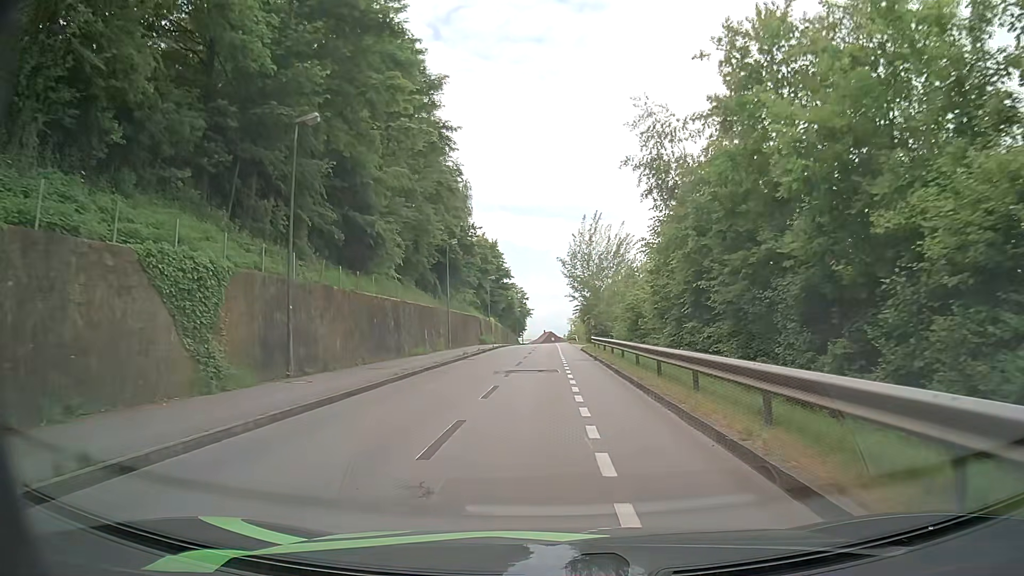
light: Day
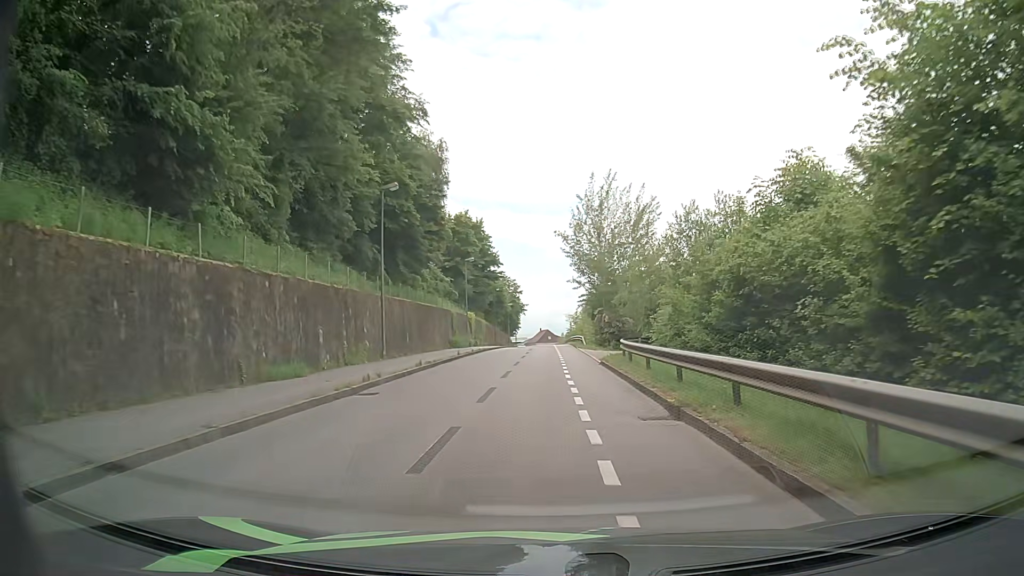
(+0.2, +18.8) m; 0°
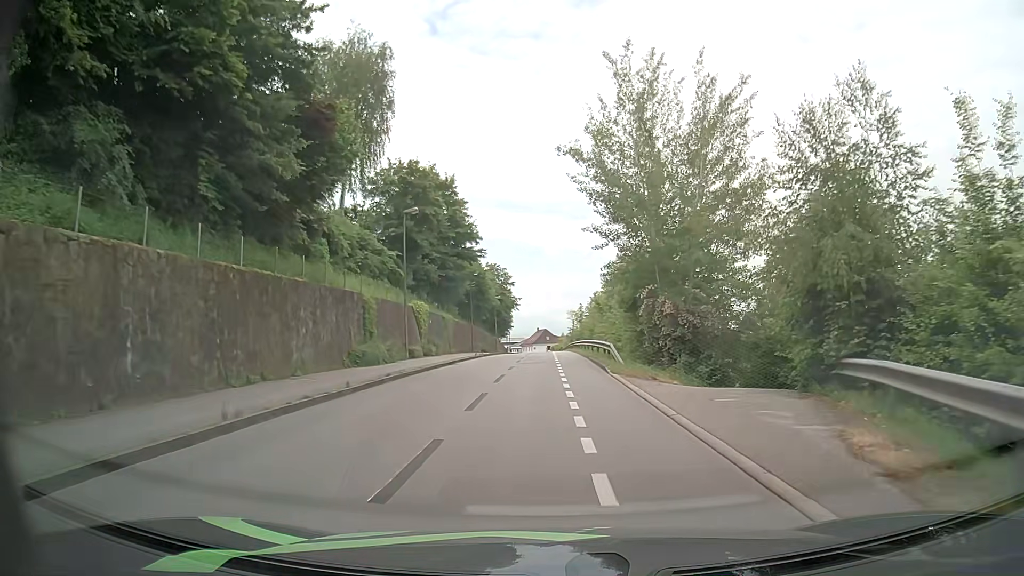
(+0.5, +25.1) m; +1°
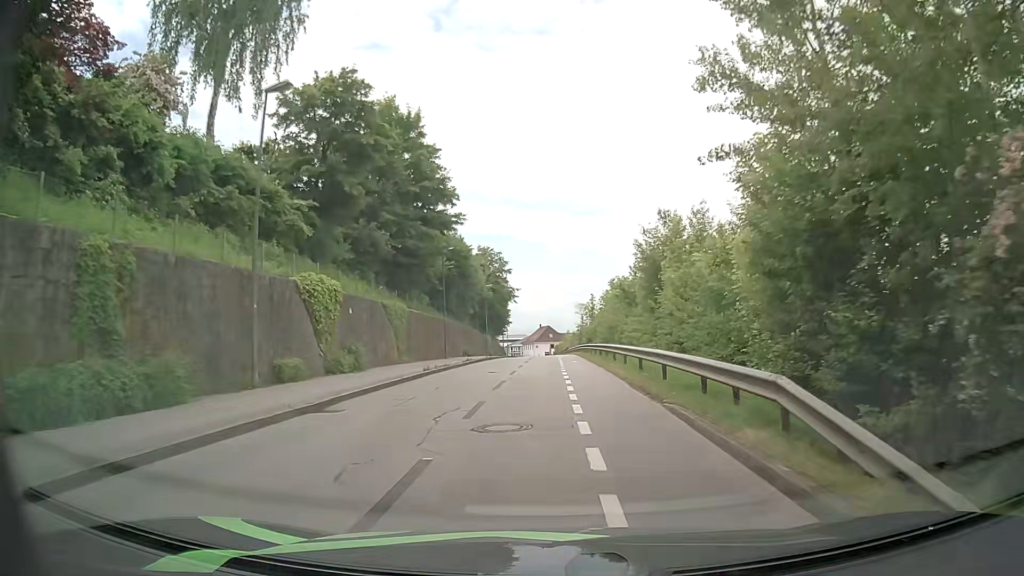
(-0.2, +19.0) m; -1°
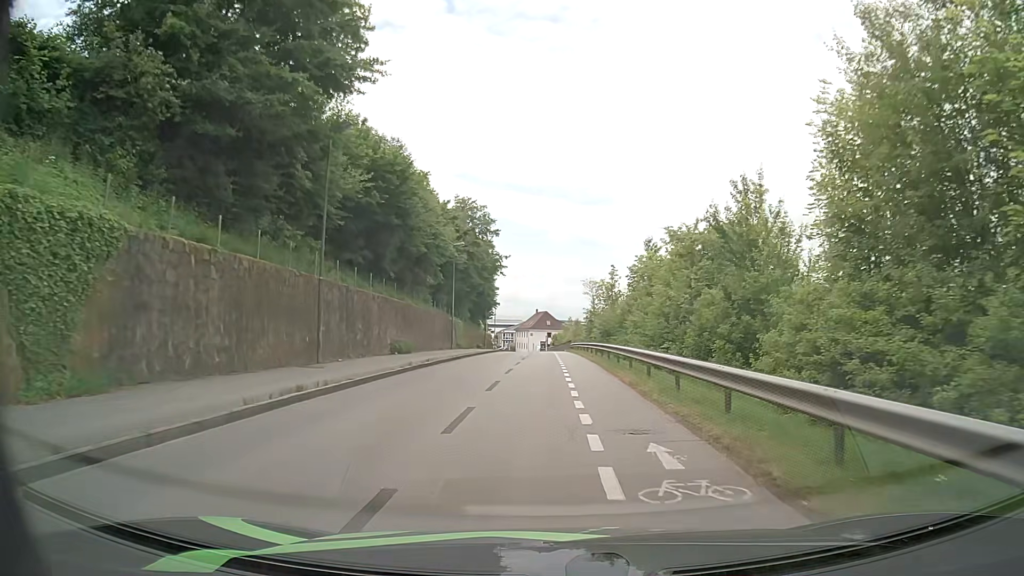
(-0.1, +25.7) m; 0°
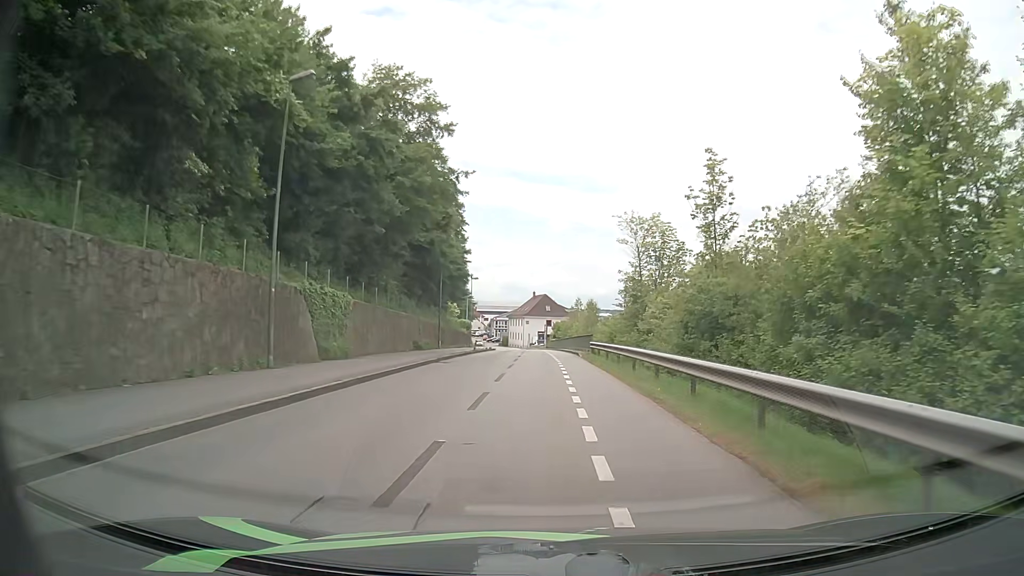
(+0.1, +33.8) m; 0°
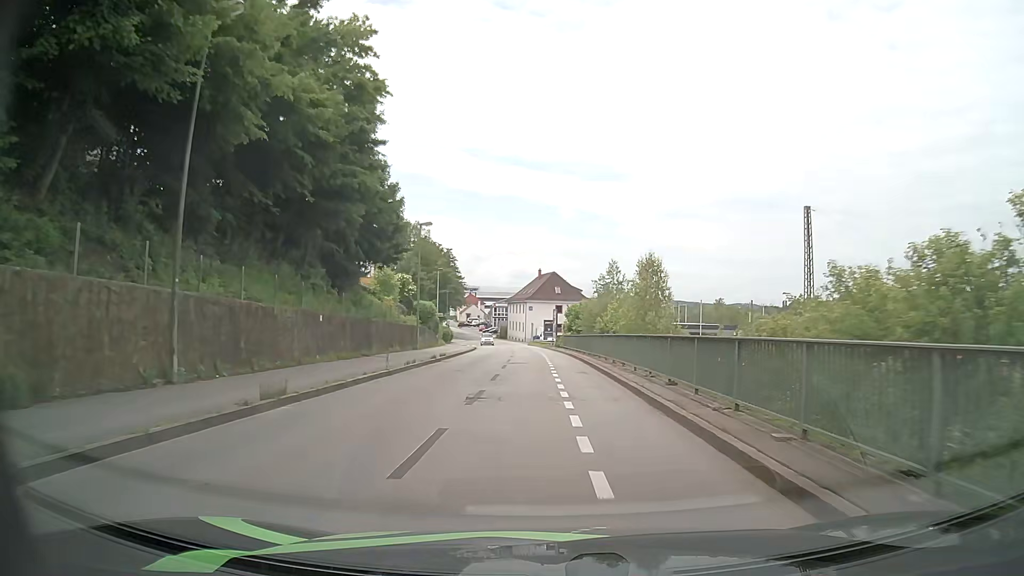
(-0.2, +35.1) m; -1°
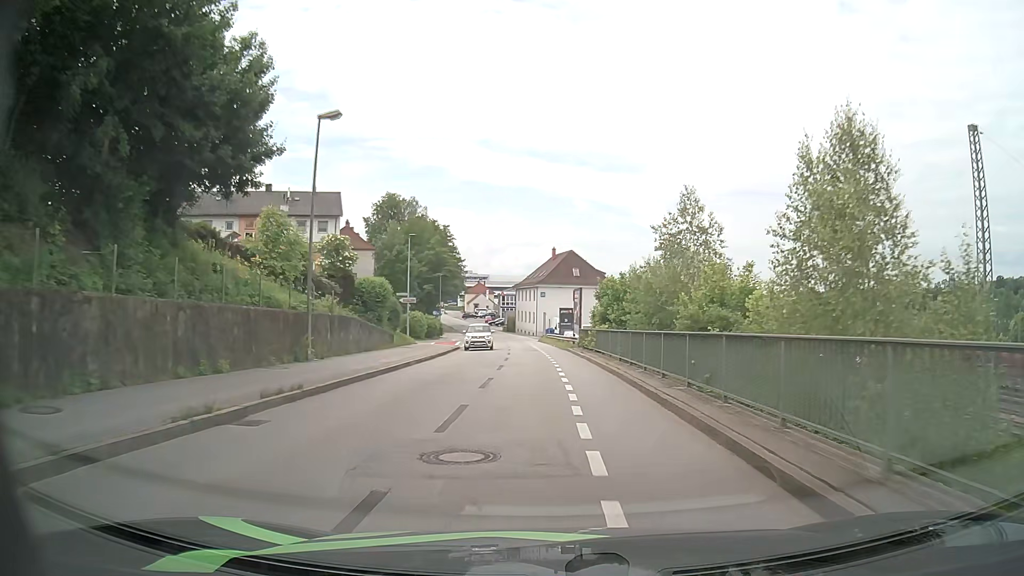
(-0.1, +21.5) m; -1°
(0, +10) (0, +20) (-1, +30) (-1, +40) (-2, +50) (-3, +60) (-4, +70) (-5, +80) (-6, +90) (-7, +100) m
